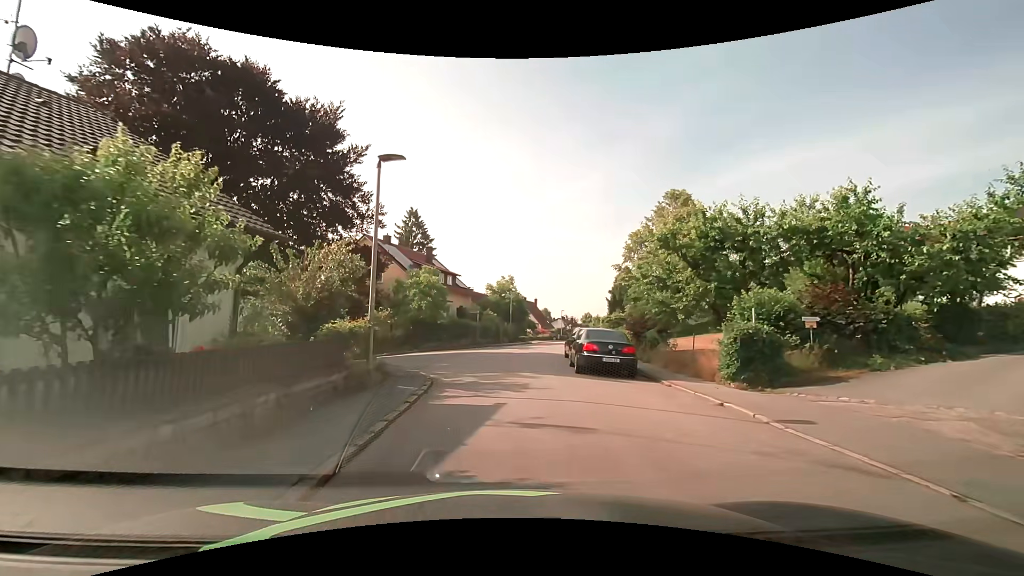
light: Day
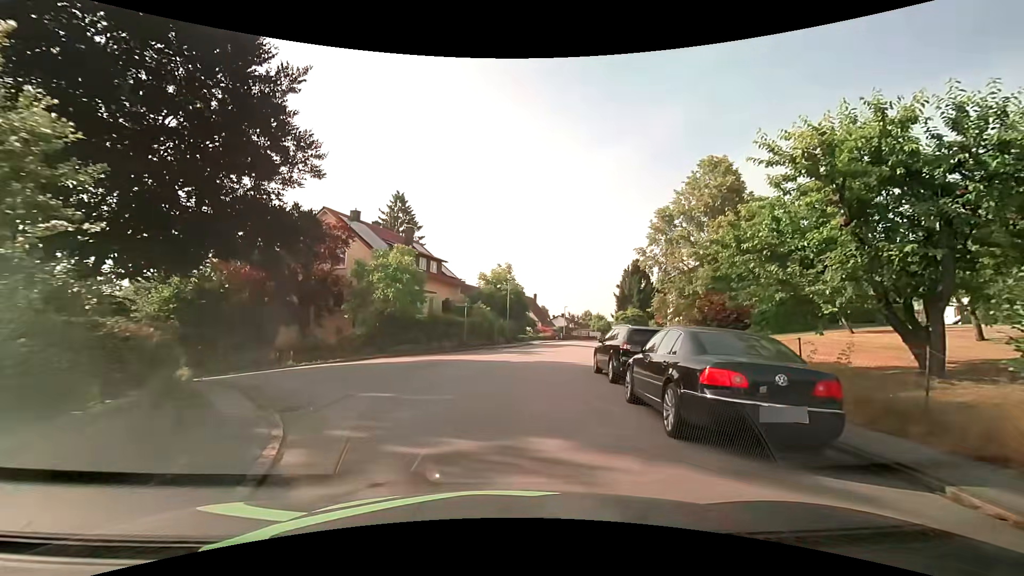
(+0.1, +9.3) m; +1°
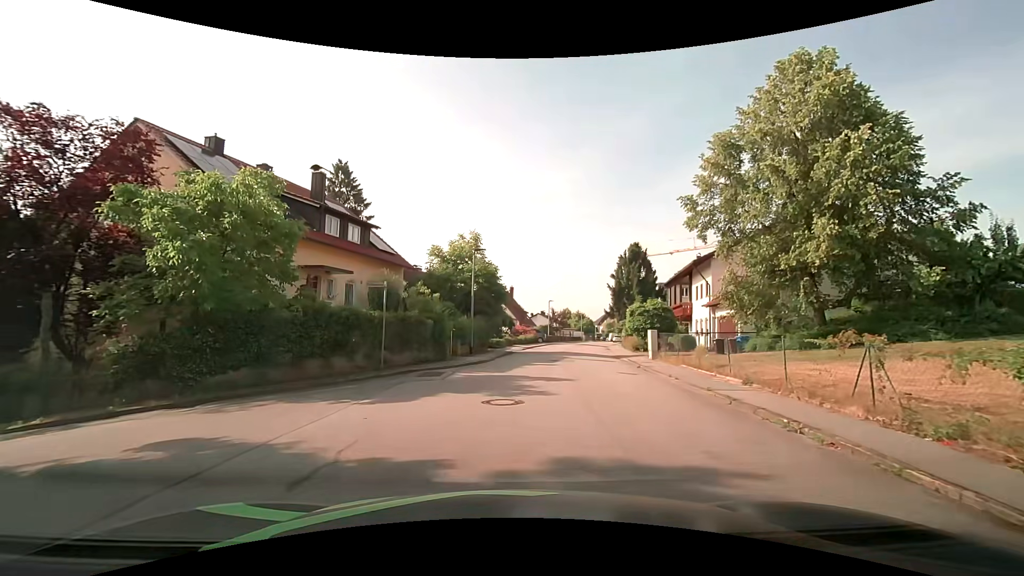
(+0.3, +15.4) m; +3°
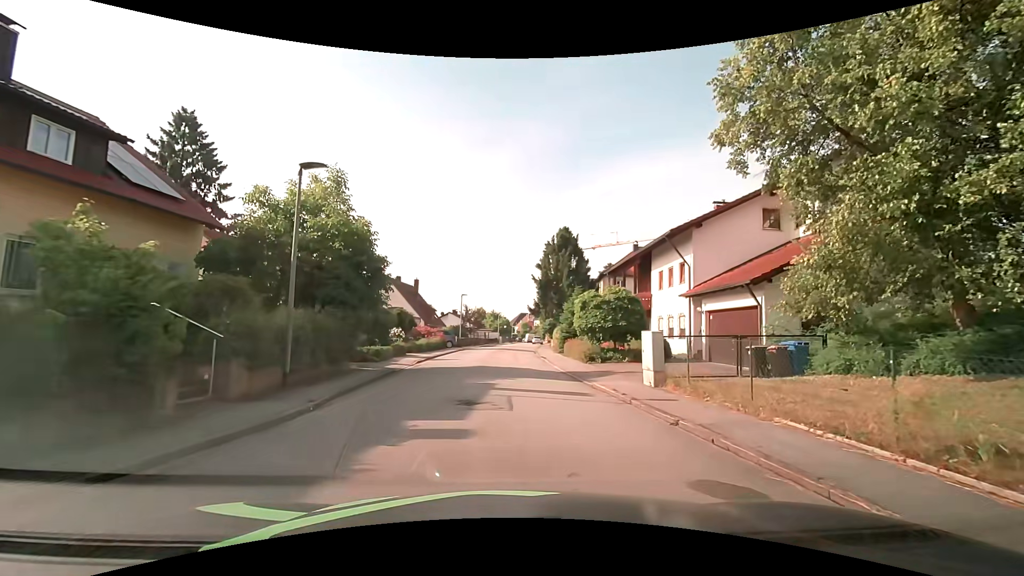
(+0.6, +12.2) m; +9°
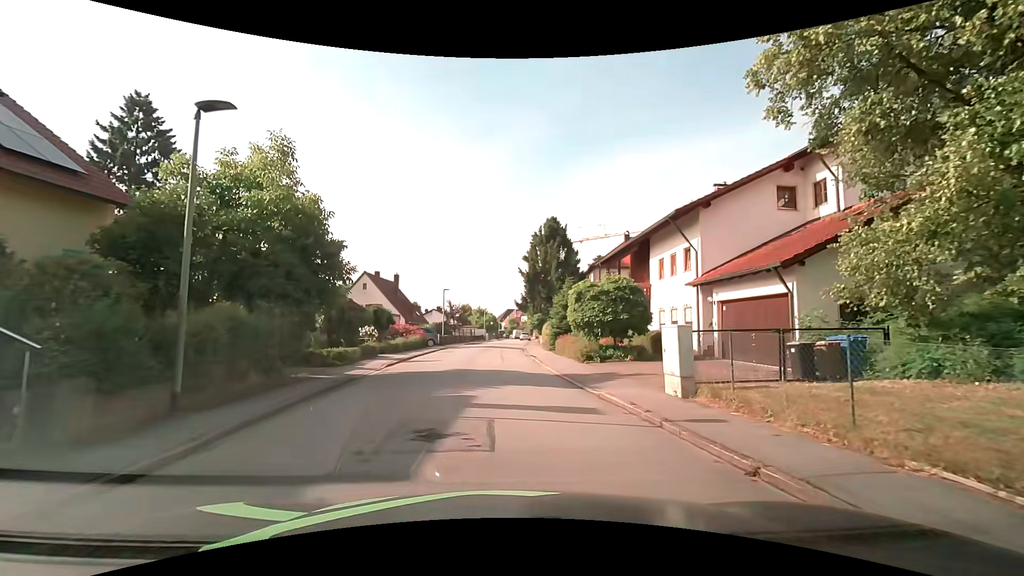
(+0.1, +3.0) m; +2°
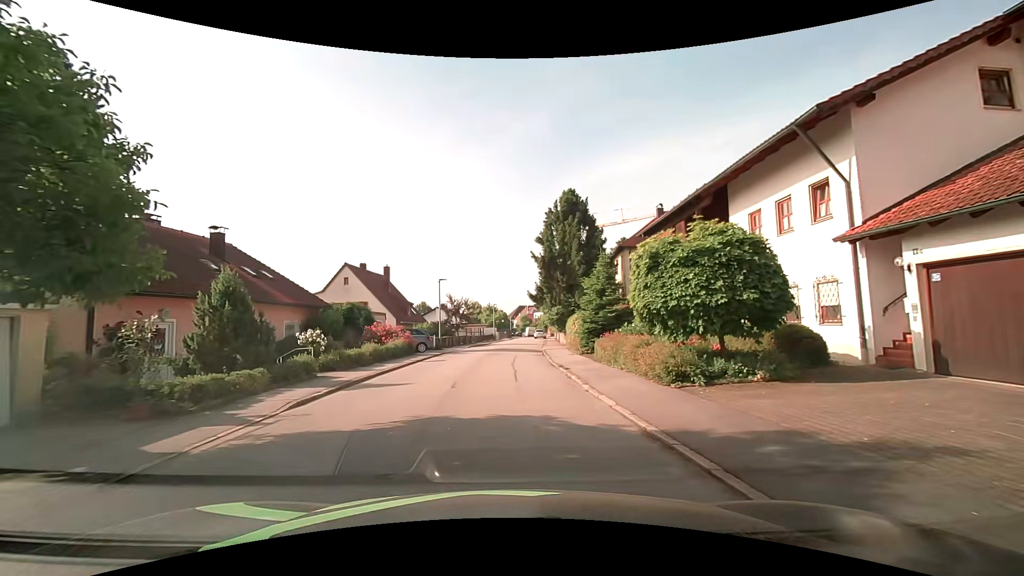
(-0.1, +9.3) m; -1°
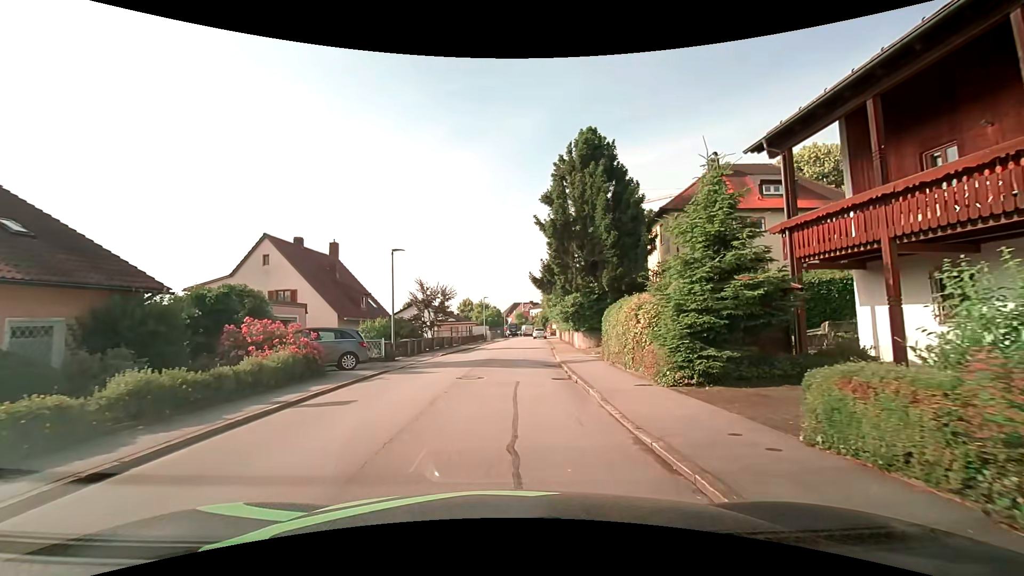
(0.0, +13.4) m; 0°
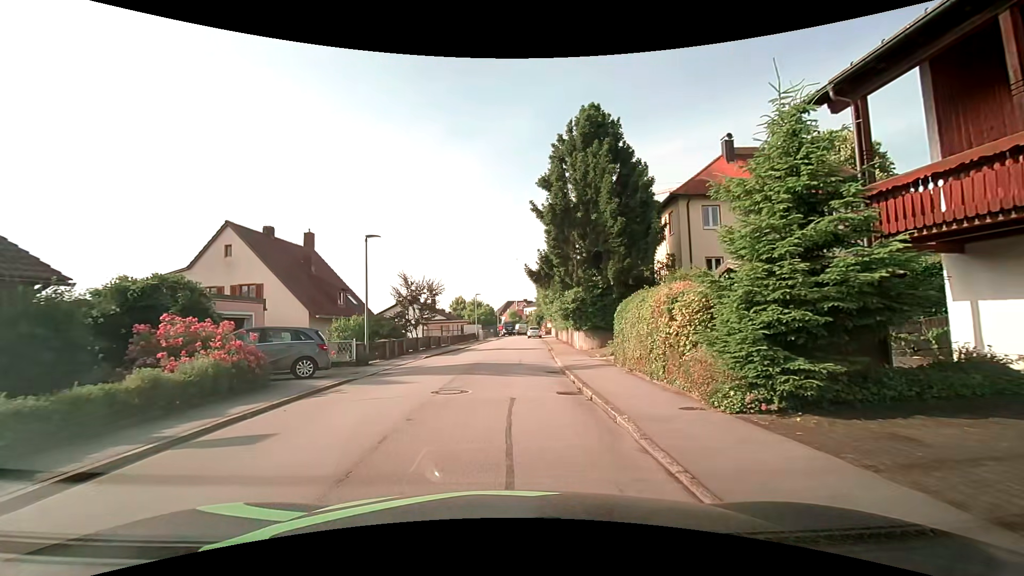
(0.0, +3.1) m; +1°
